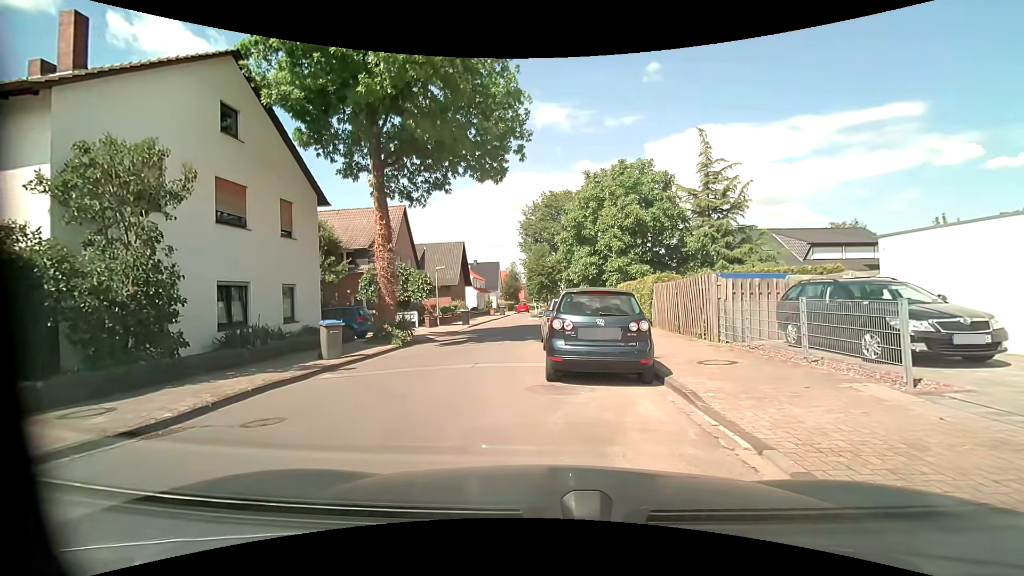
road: unclassified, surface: asphalt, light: Day
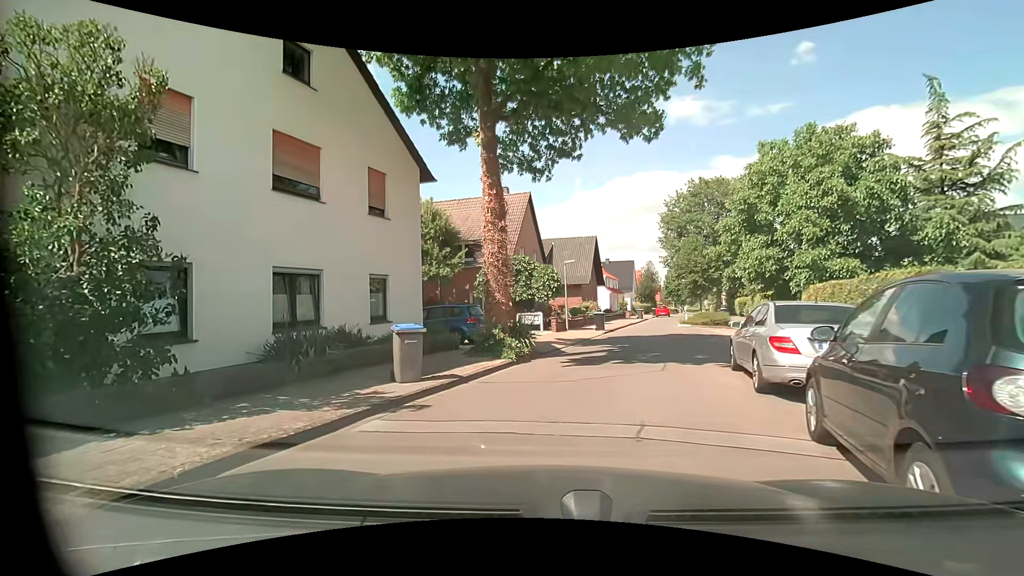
(-0.8, +5.5) m; -17°
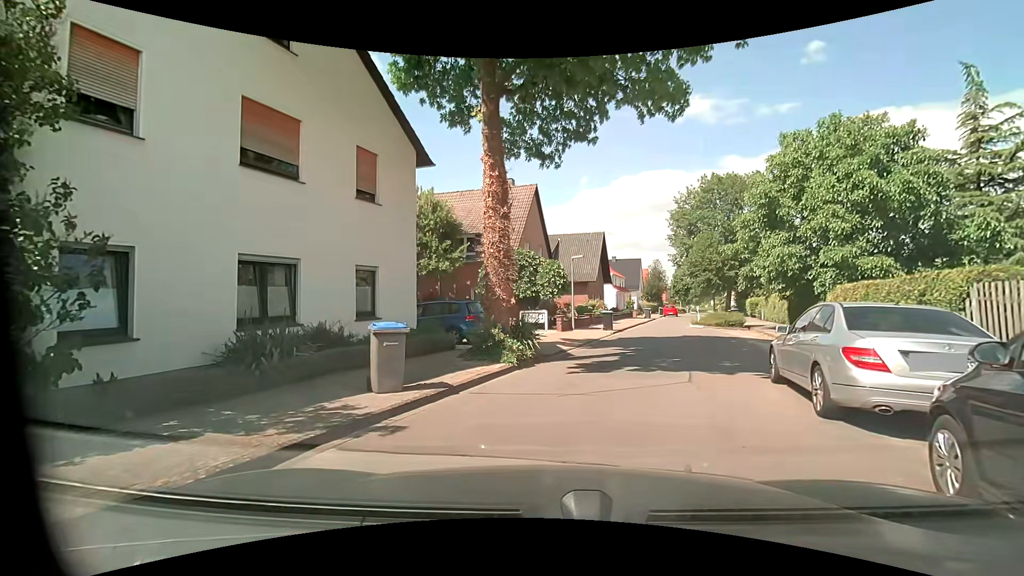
(0.0, +1.6) m; 0°
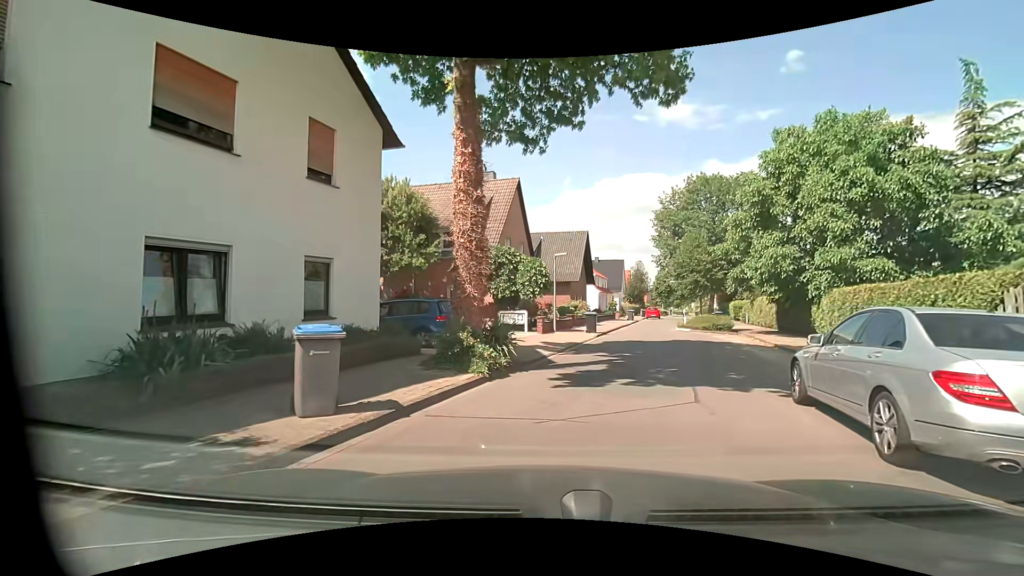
(0.0, +1.8) m; +2°
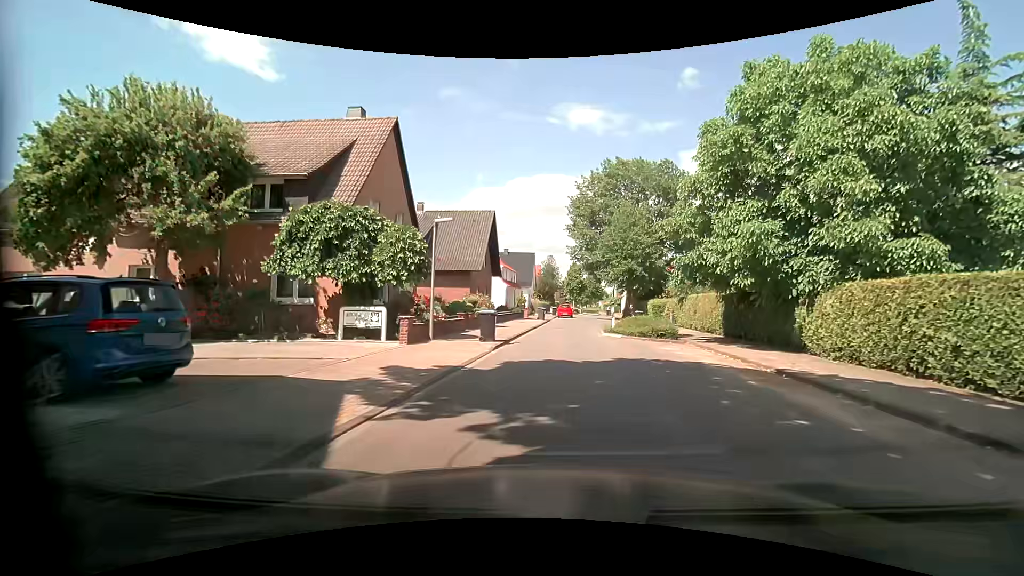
(+1.0, +9.1) m; +10°
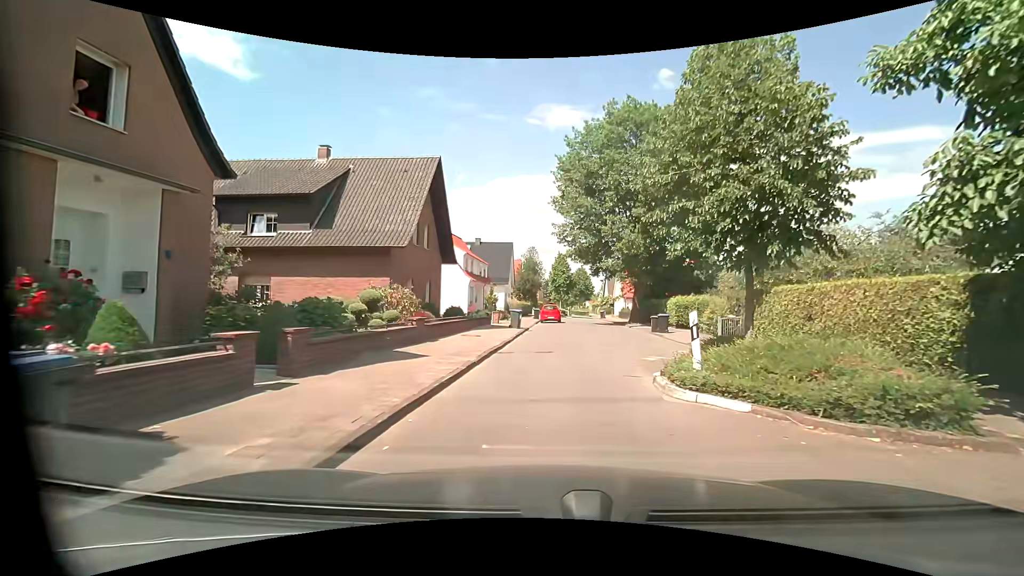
(+0.6, +15.3) m; +2°
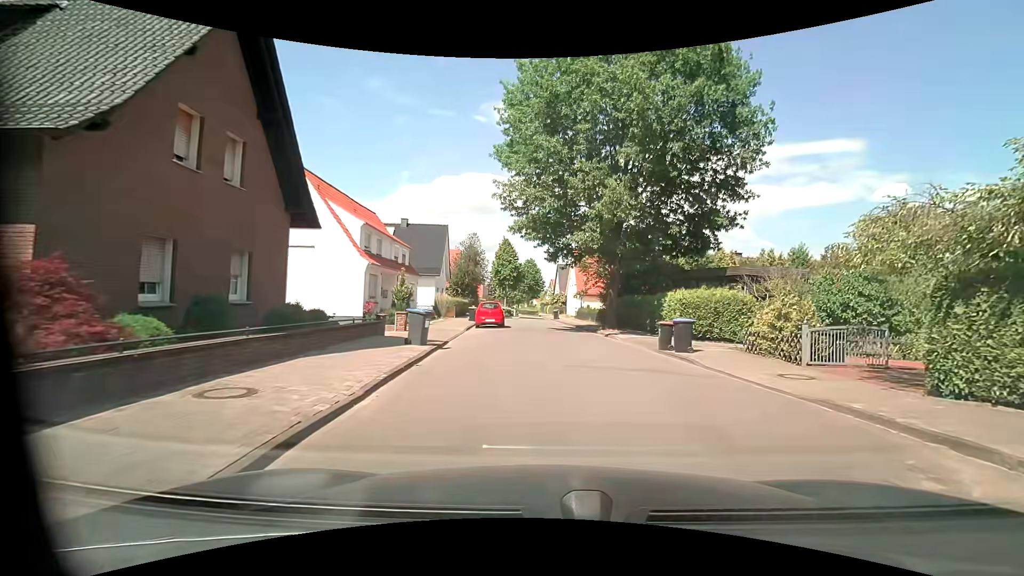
(+0.4, +13.0) m; +7°
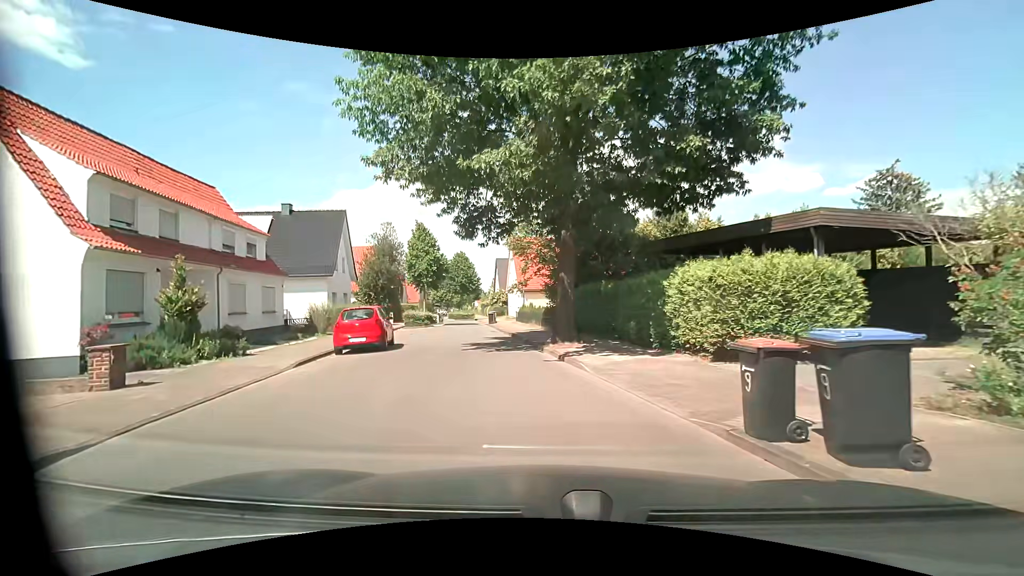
(+1.1, +12.1) m; +7°
